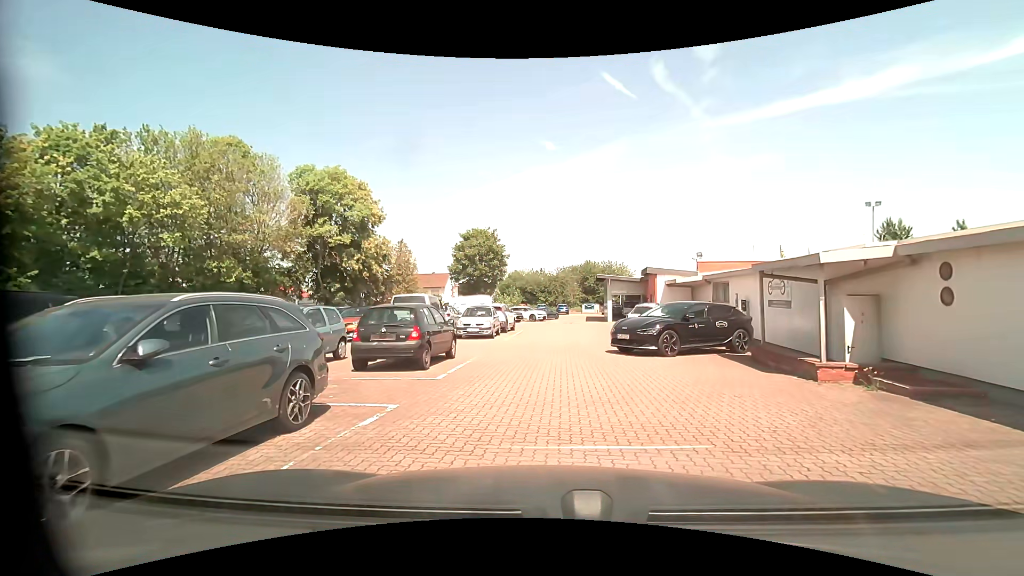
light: Day
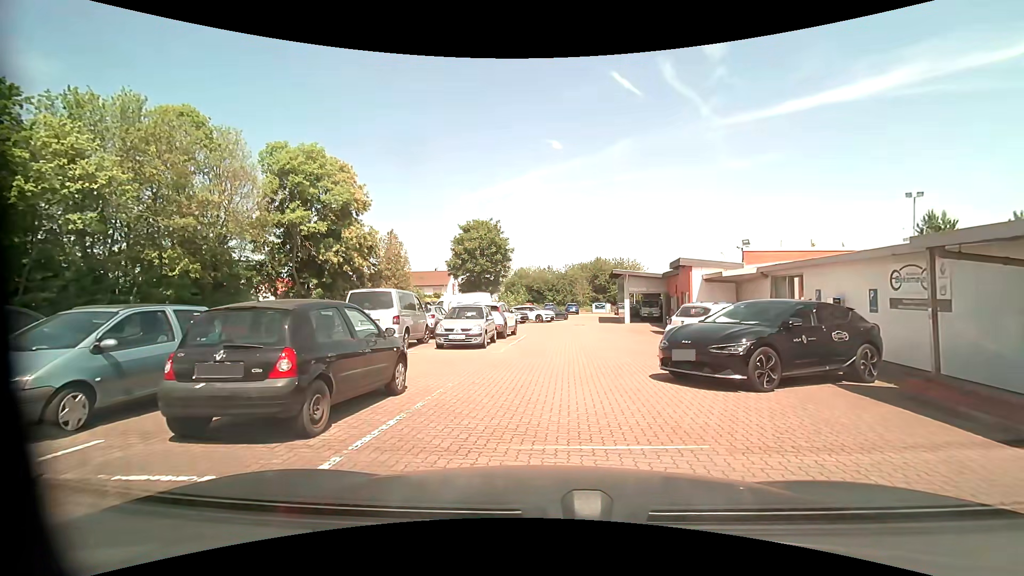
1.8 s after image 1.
(-0.2, +5.4) m; -3°
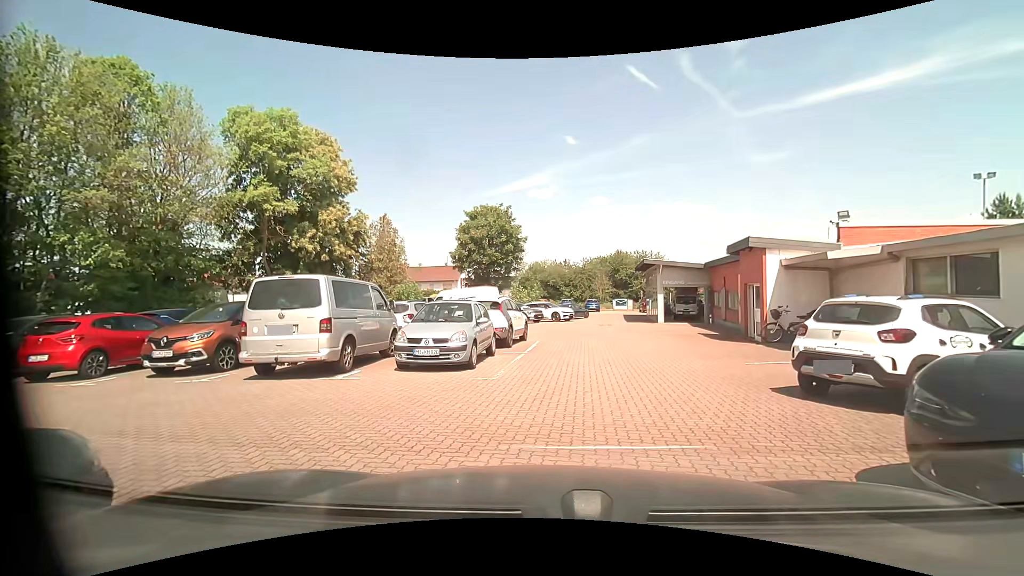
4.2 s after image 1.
(-0.1, +5.9) m; -4°
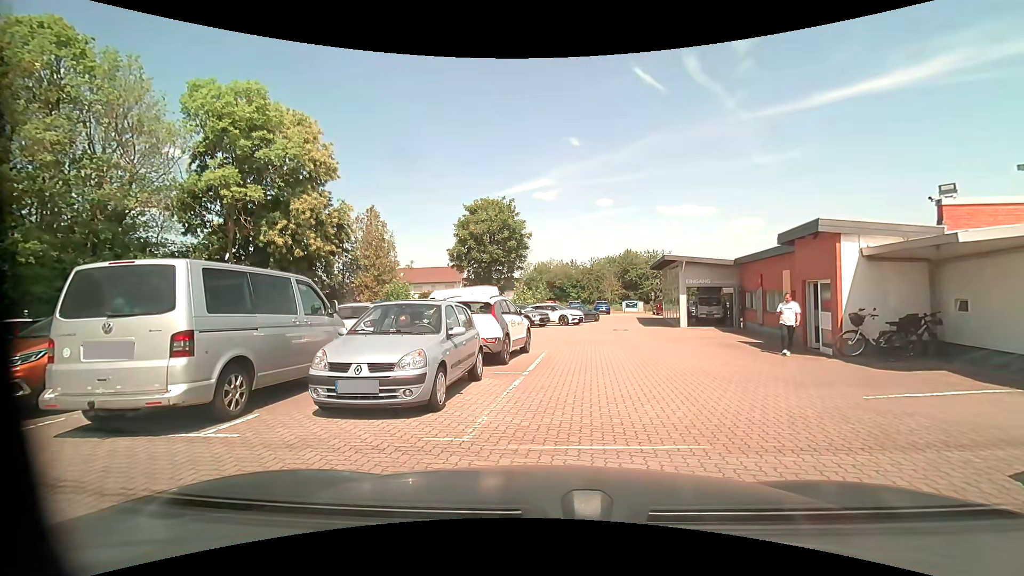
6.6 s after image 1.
(+0.1, +3.8) m; +1°
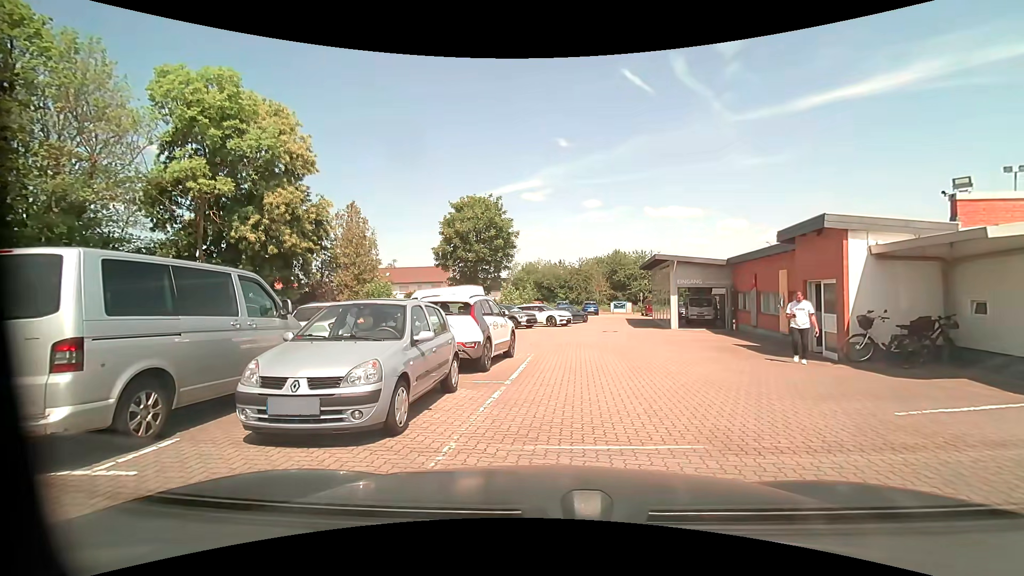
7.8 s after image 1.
(0.0, +1.1) m; 0°
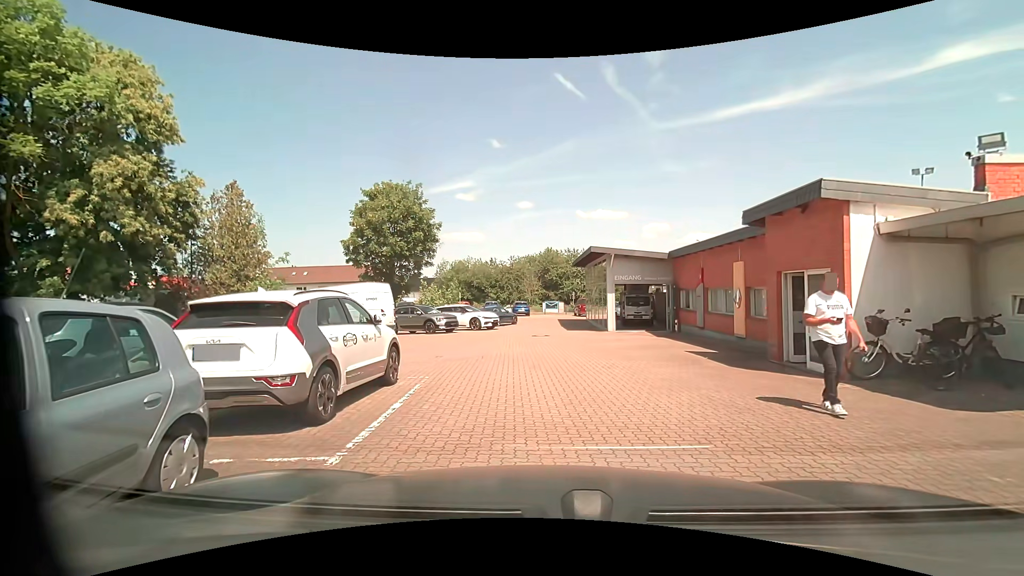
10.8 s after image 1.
(+0.4, +4.3) m; +10°
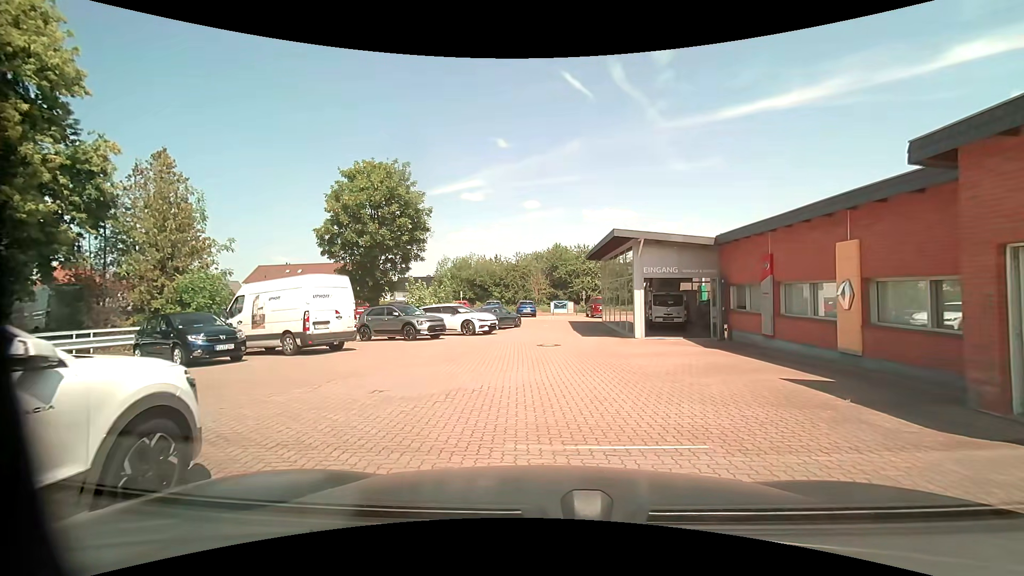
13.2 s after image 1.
(-0.1, +5.6) m; -2°
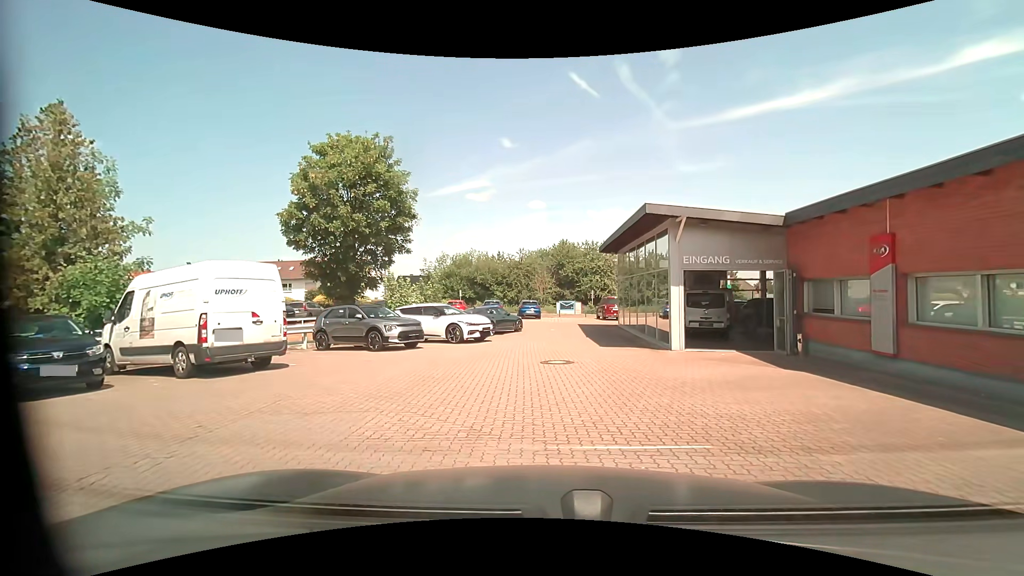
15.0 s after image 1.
(0.0, +4.9) m; 0°
